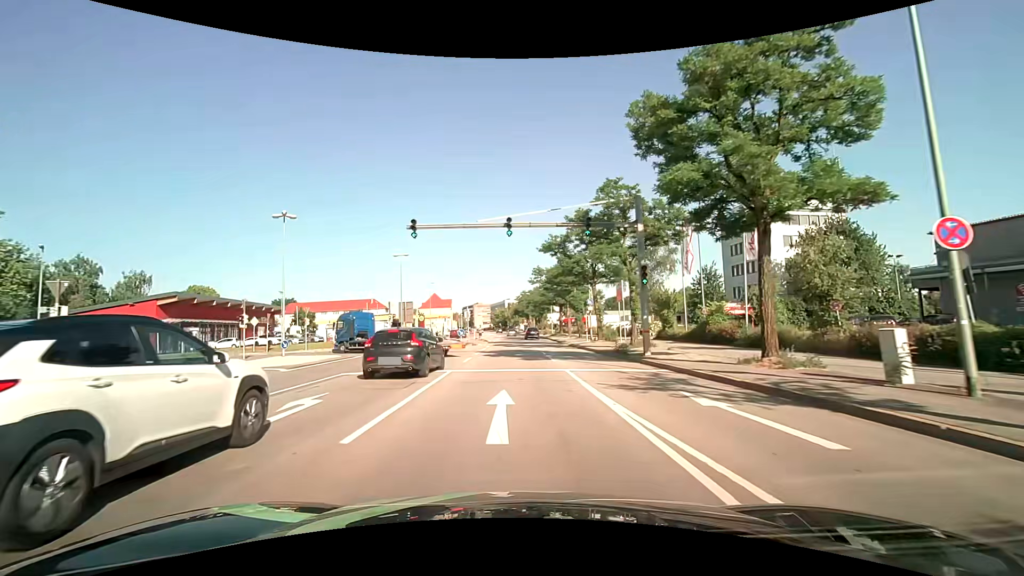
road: primary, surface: asphalt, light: Day
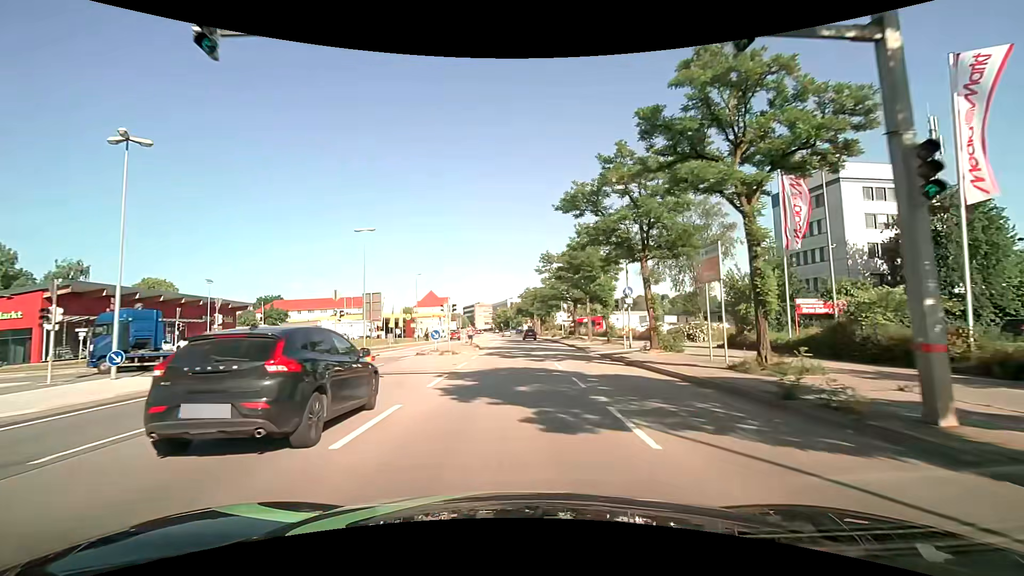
(-0.1, +14.8) m; 0°
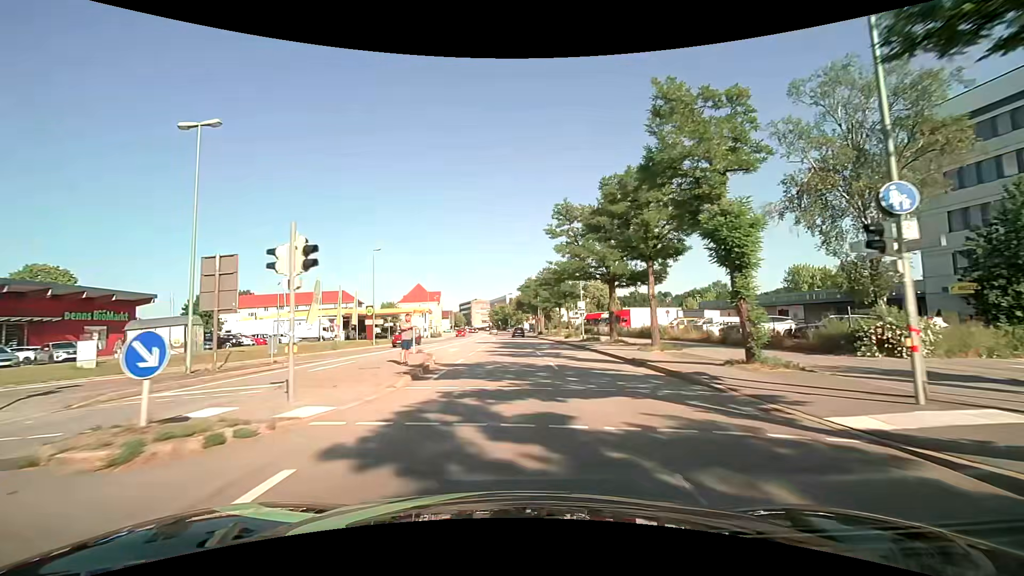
(0.0, +22.2) m; 0°
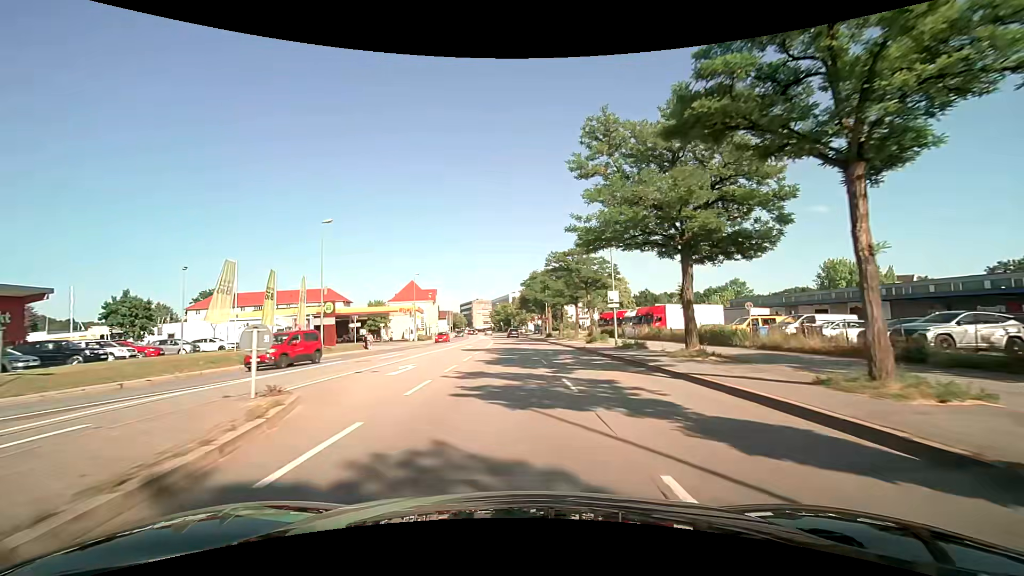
(-0.1, +14.8) m; 0°
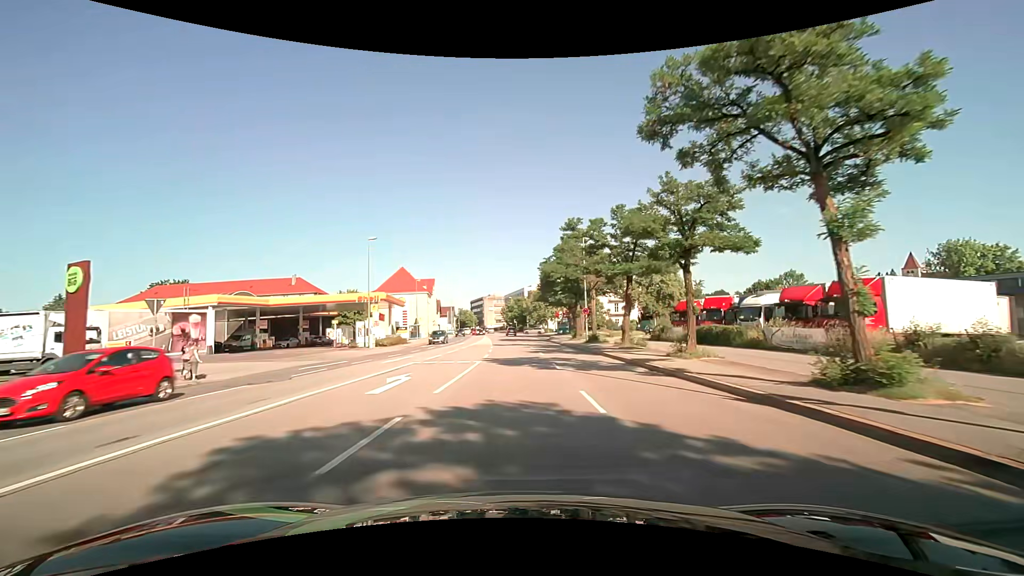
(-0.4, +29.7) m; -2°
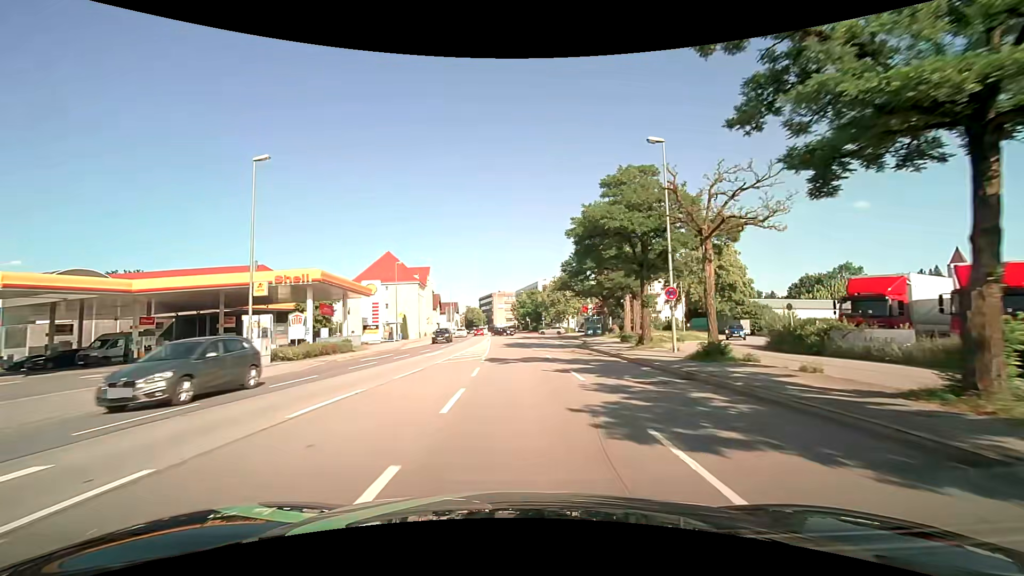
(-0.2, +22.2) m; -1°
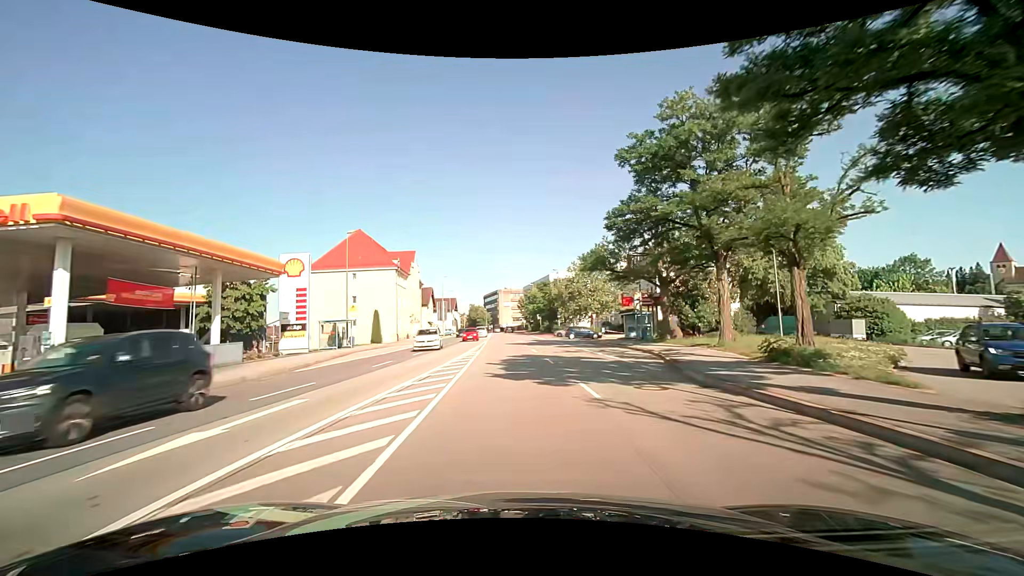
(-0.2, +21.1) m; 0°
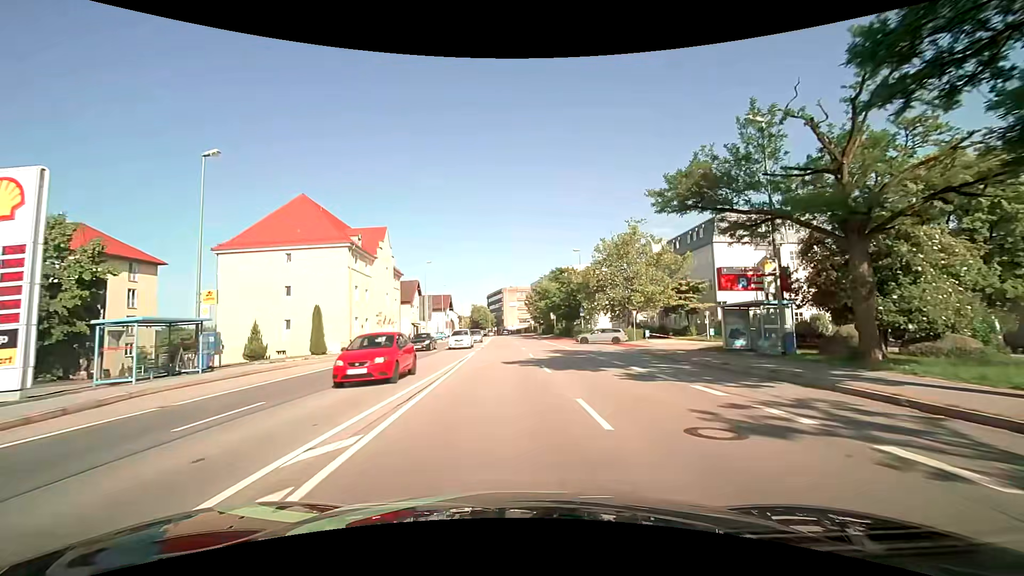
(-0.3, +20.9) m; -1°
(0, +10) (0, +20) (0, +30) (-1, +40) (-1, +50) (-1, +60) (-2, +70) (-2, +80) (-3, +90) (-3, +100) m
